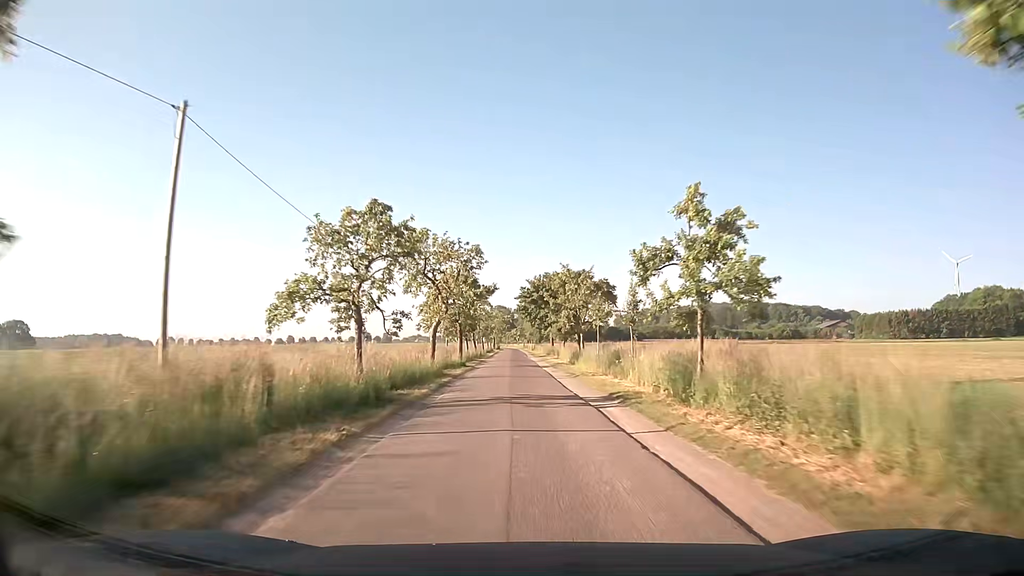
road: unclassified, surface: asphalt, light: Day
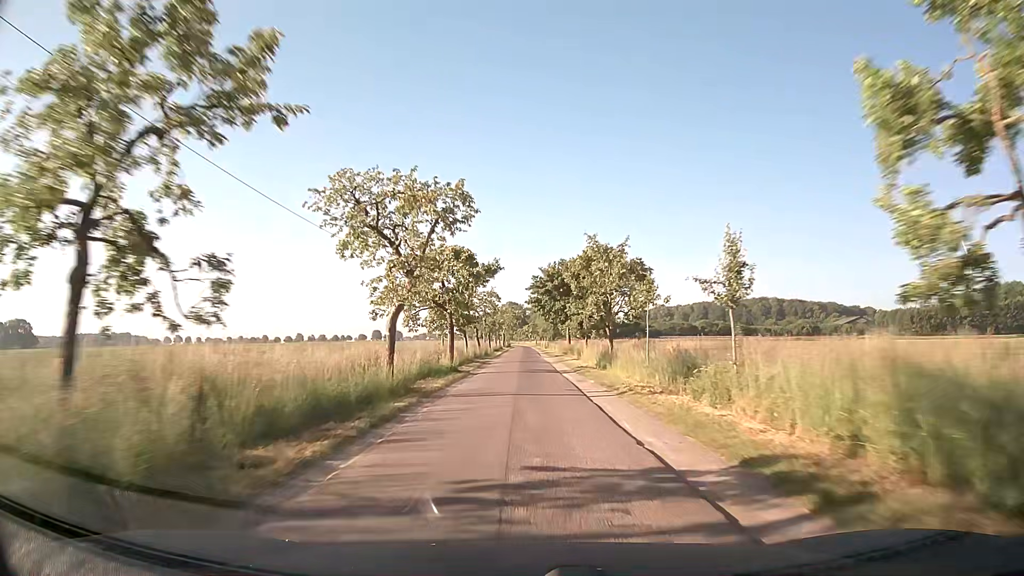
(-0.1, +10.6) m; -1°
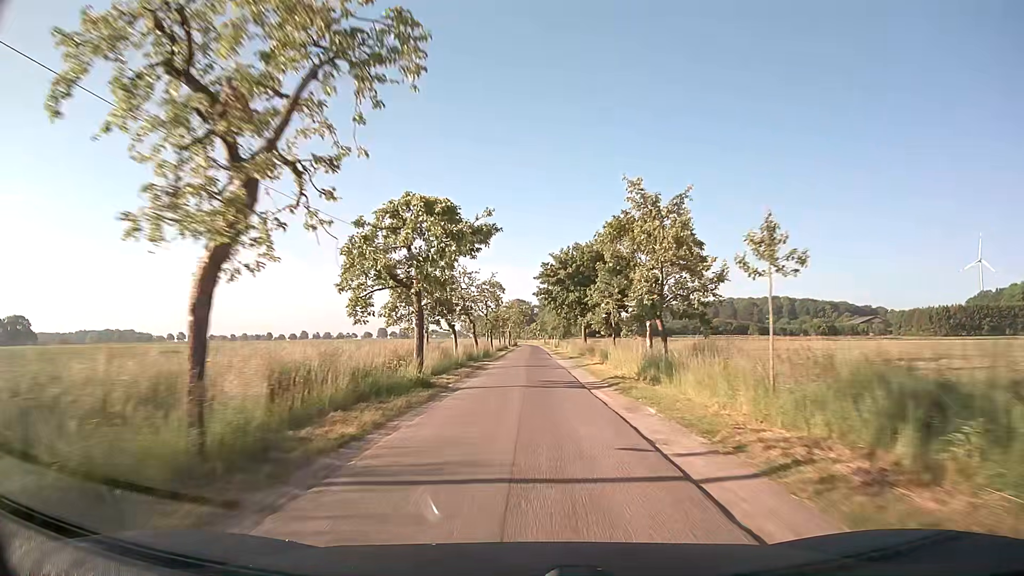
(-0.1, +10.7) m; -1°
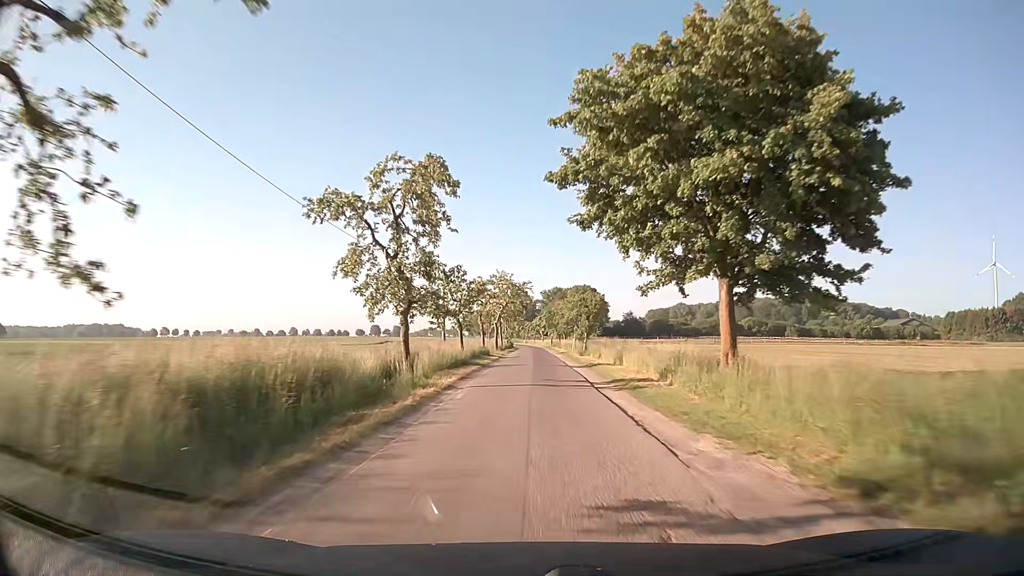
(+0.1, +43.9) m; 0°
(0, +10) (0, +20) (0, +30) (0, +40) (0, +50) (+1, +60) (+1, +70) (+1, +80) (+1, +90) (+1, +100) m
